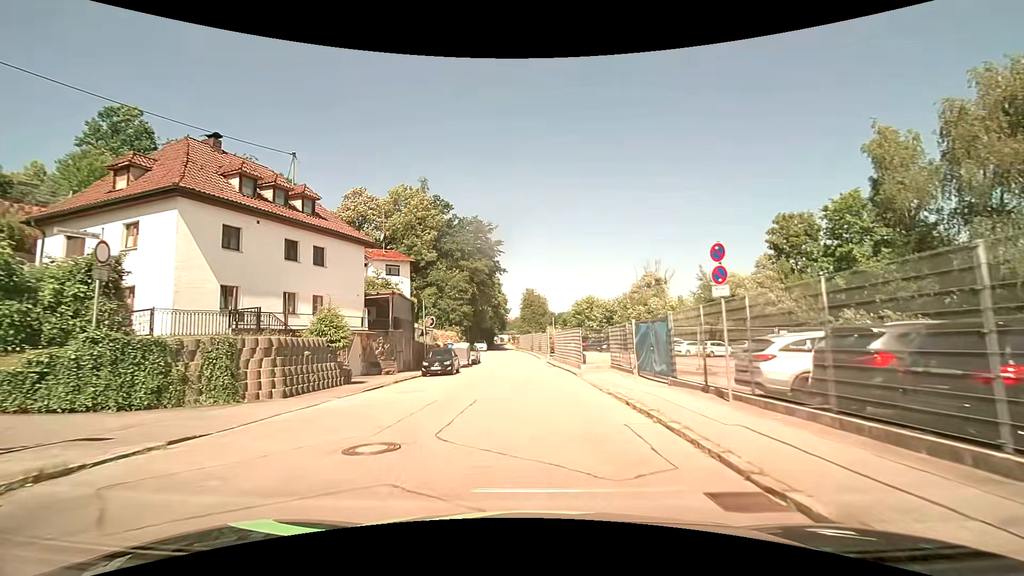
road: residential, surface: asphalt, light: Day
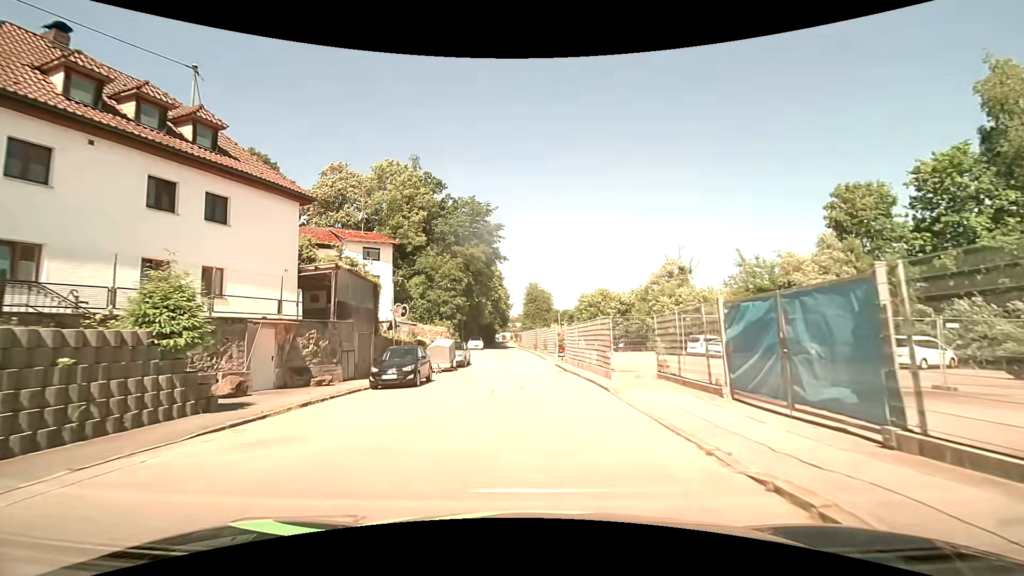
(0.0, +9.1) m; 0°
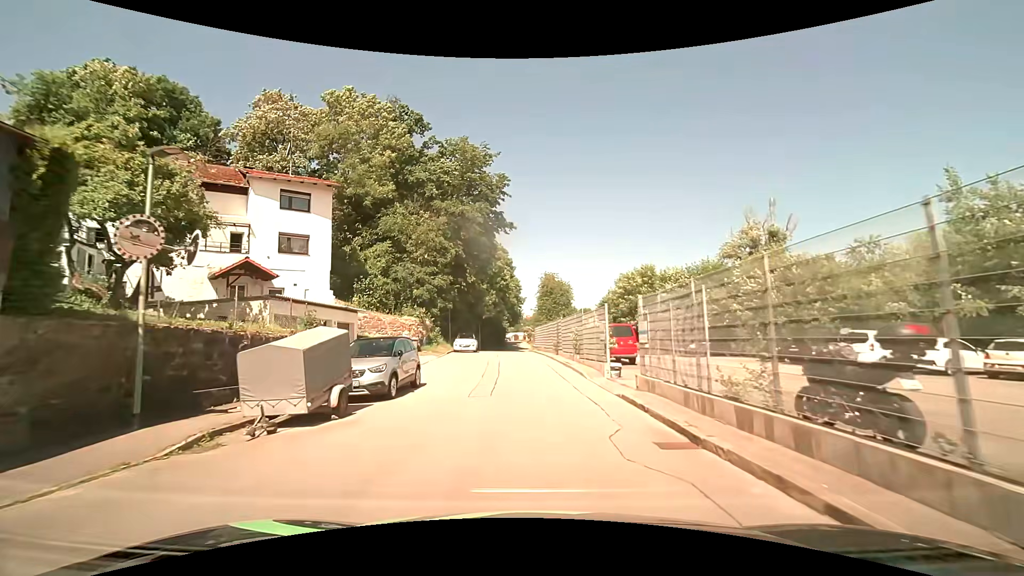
(-0.2, +18.8) m; -2°
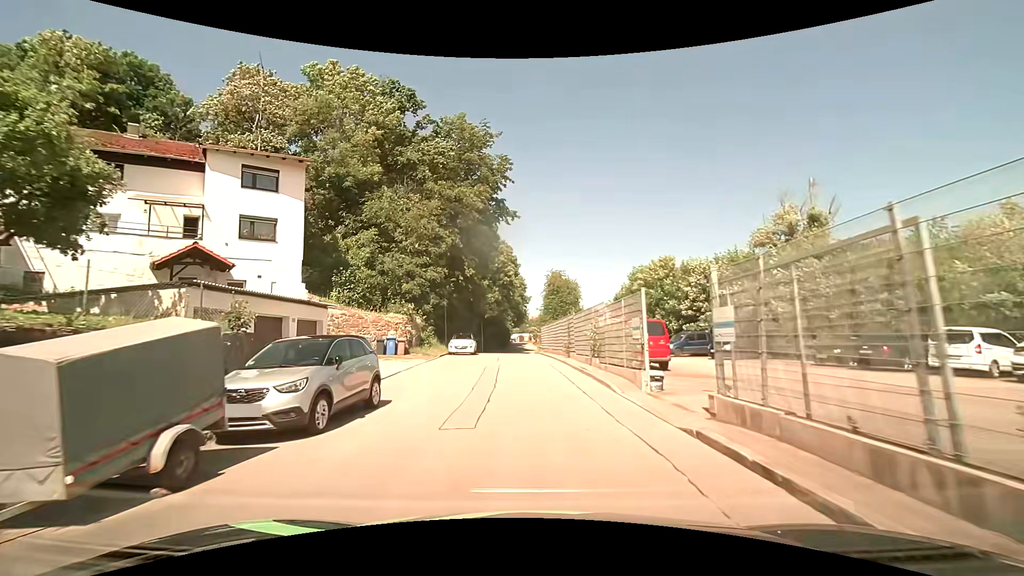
(0.0, +4.8) m; 0°
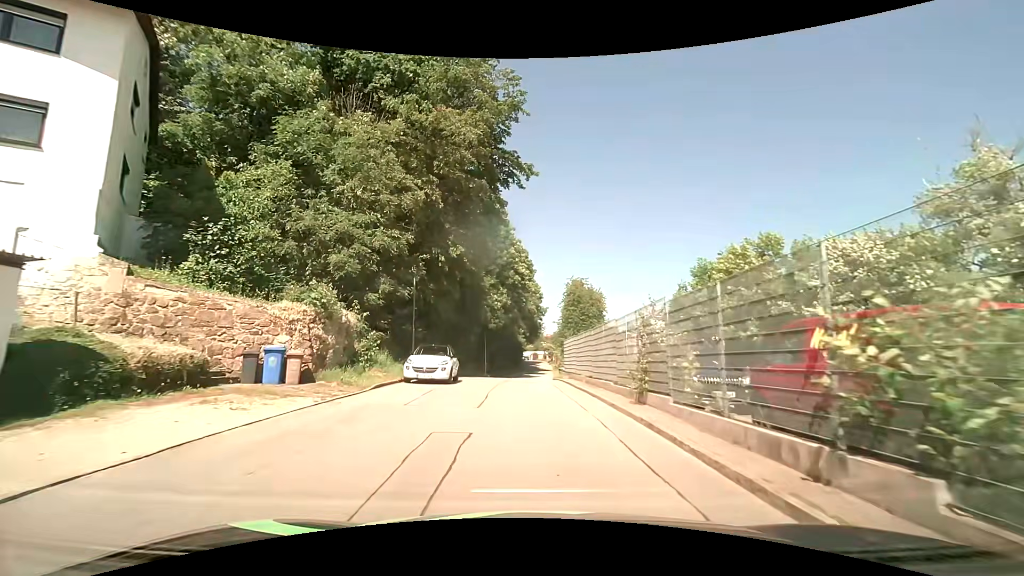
(-0.4, +14.4) m; -2°
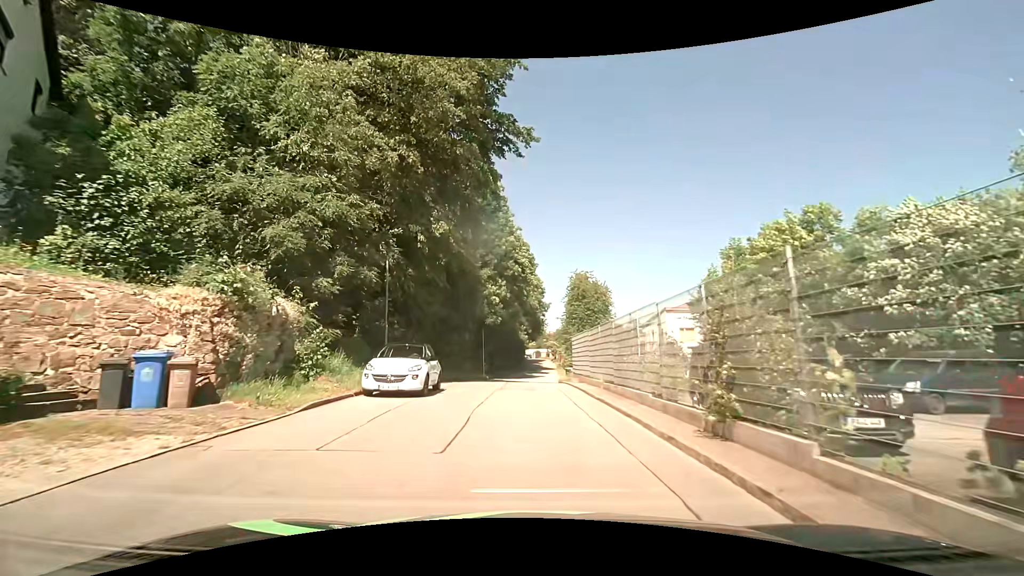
(0.0, +4.7) m; 0°
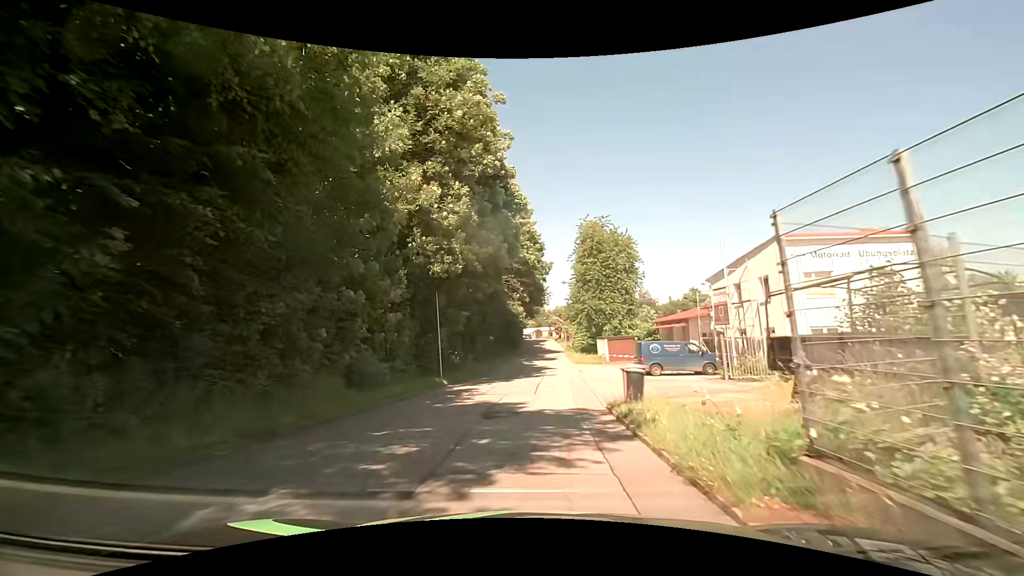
(0.0, +22.7) m; 0°
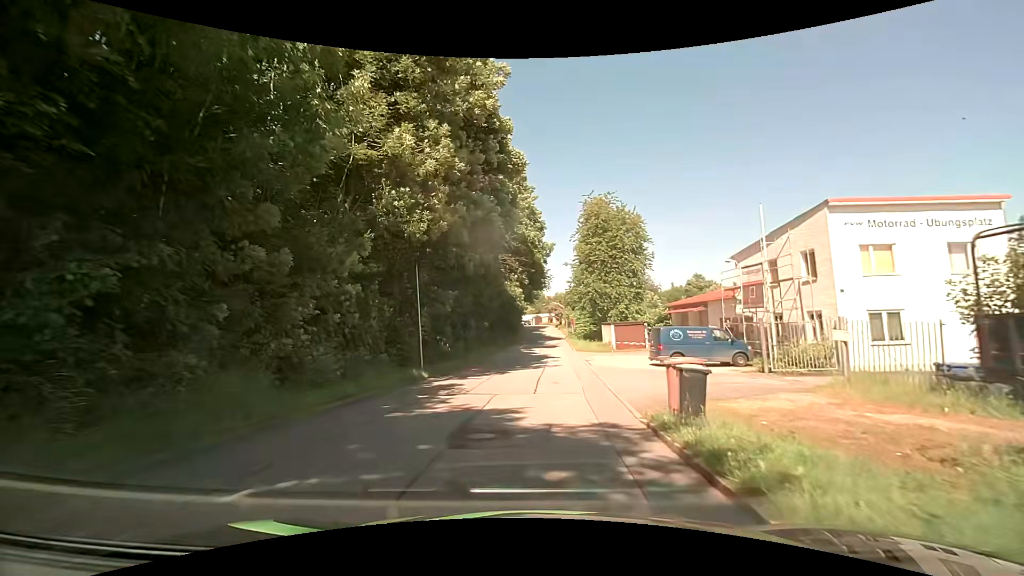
(-0.1, +4.4) m; -1°
(0, +10) (0, +20) (+1, +30) (+2, +40) (+2, +50) (+2, +60) (+3, +70) (+3, +80) (+3, +90) (+3, +100) m
